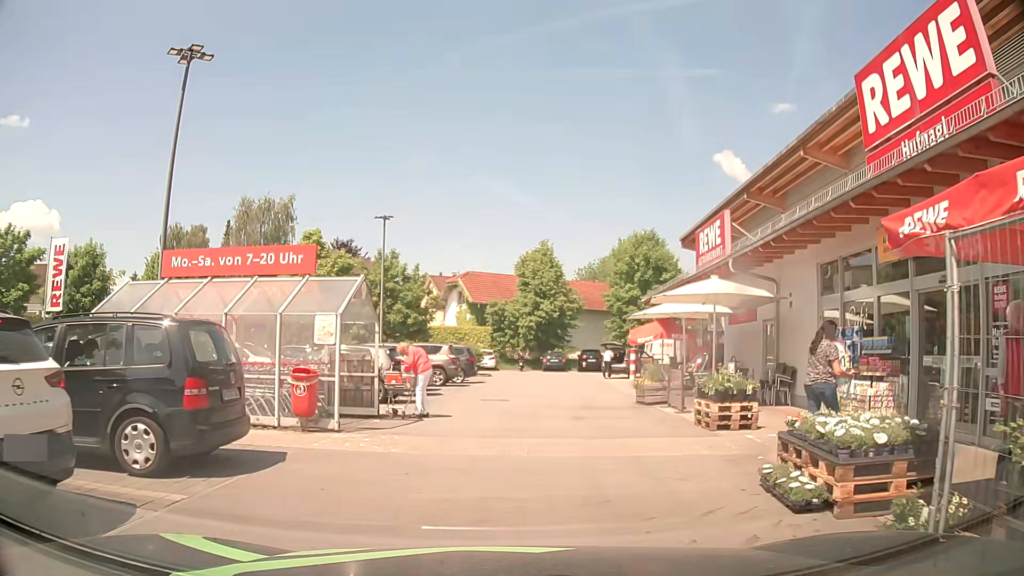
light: Day
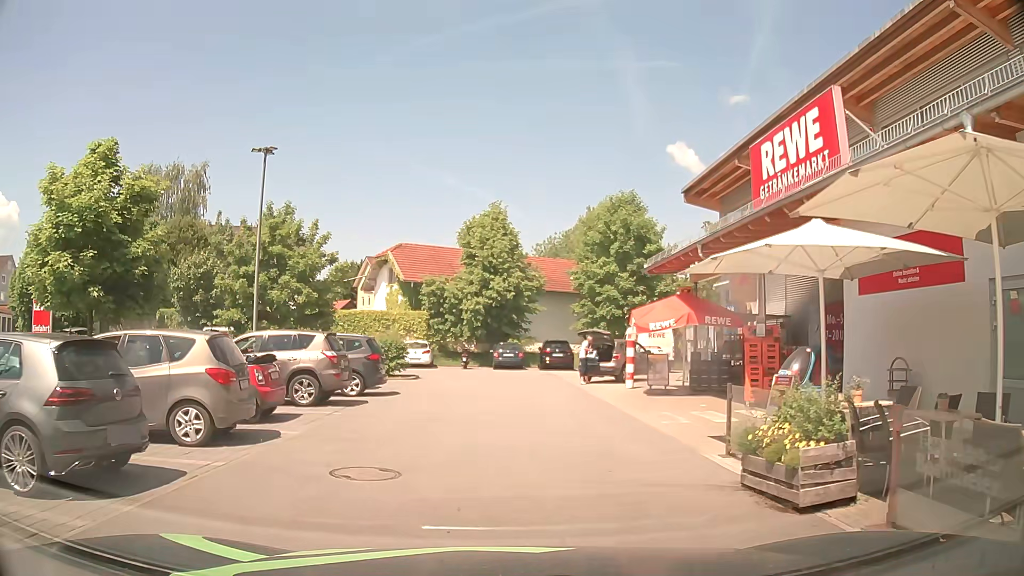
(+0.4, +11.5) m; +4°
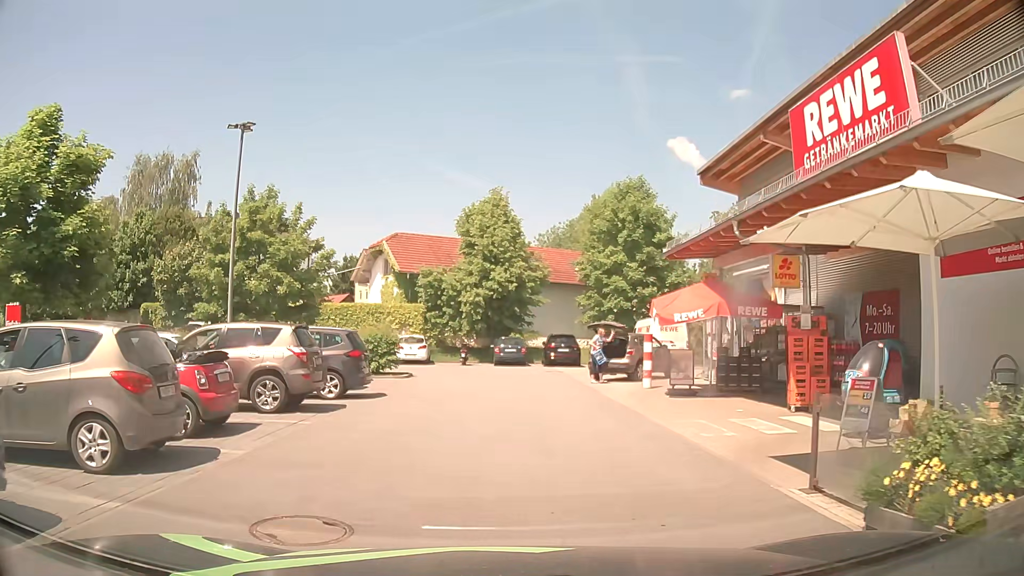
(0.0, +2.4) m; +1°
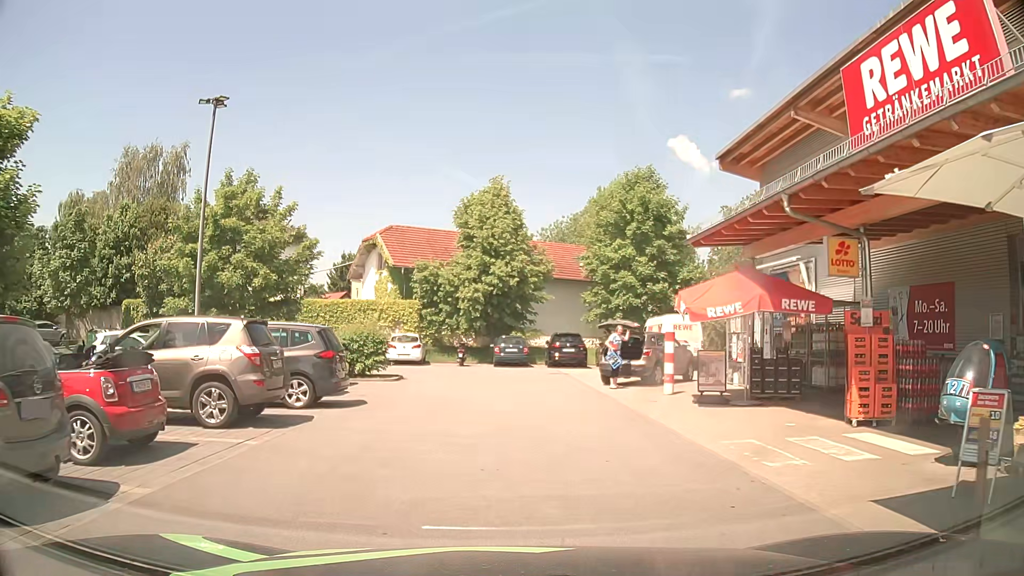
(-0.1, +2.5) m; -2°
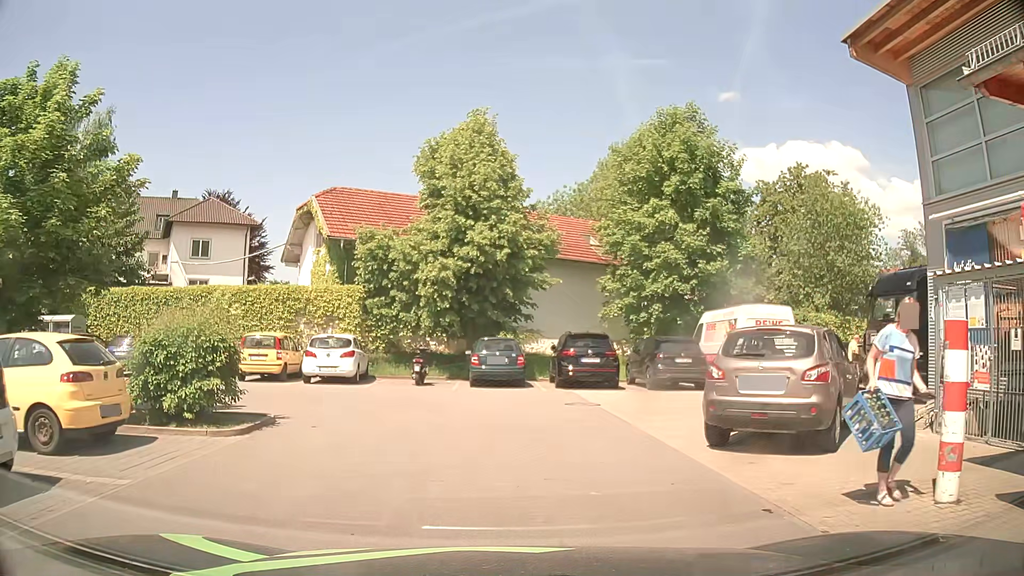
(+0.2, +11.7) m; 0°
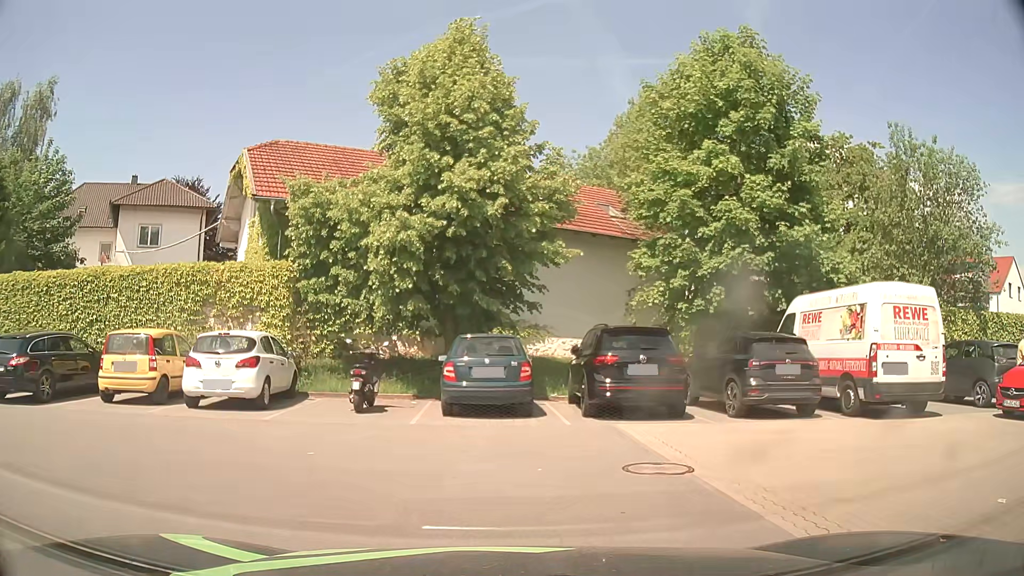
(+0.2, +7.7) m; +1°
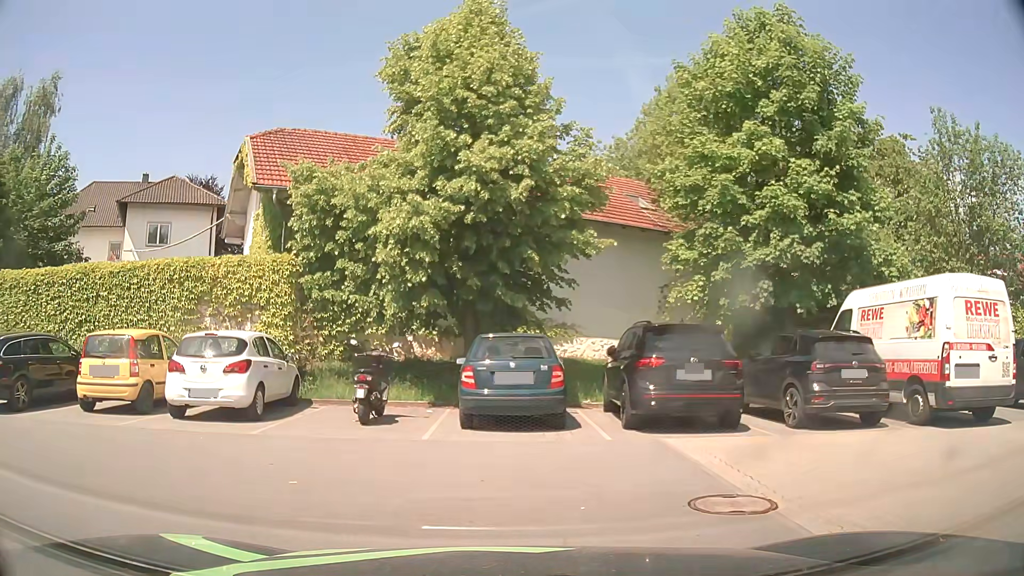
(0.0, +1.7) m; 0°
